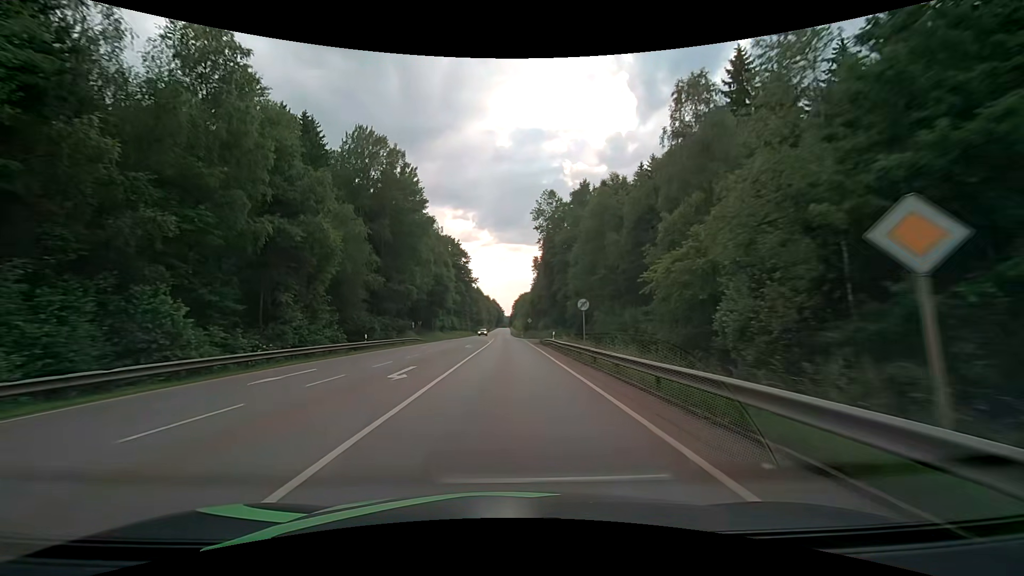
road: secondary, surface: asphalt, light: Day
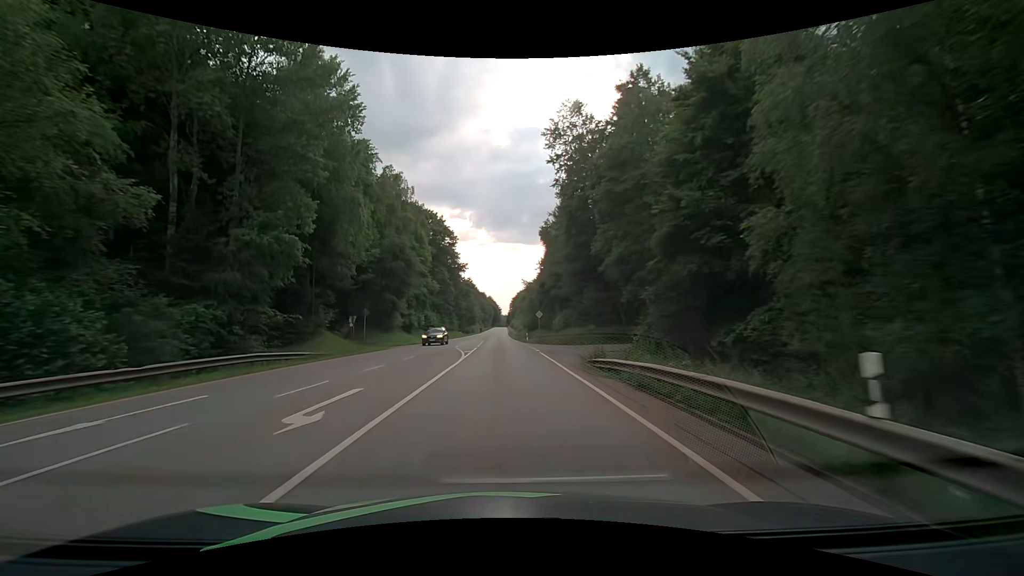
(0.0, +32.2) m; 0°
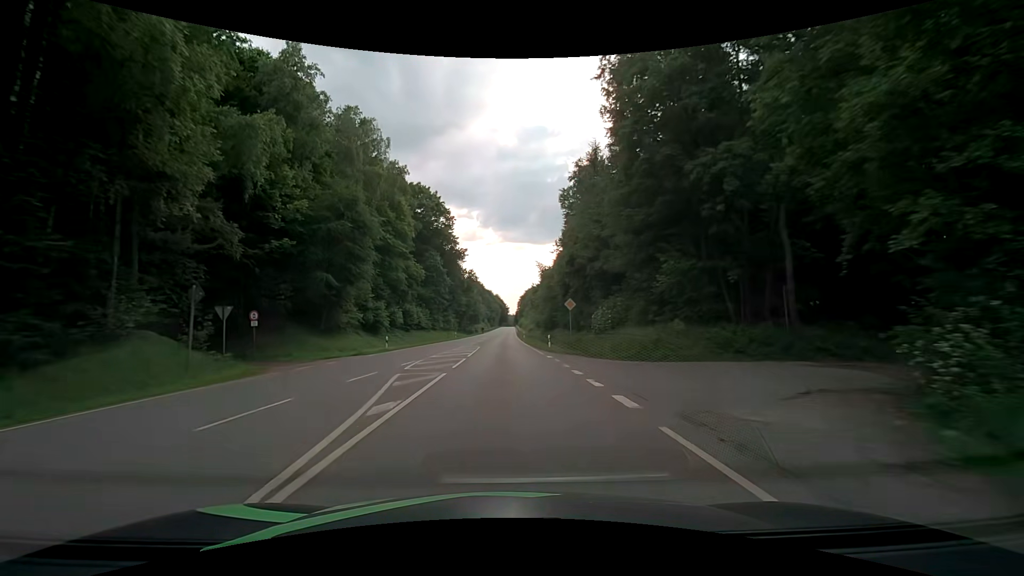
(-0.2, +21.4) m; -1°
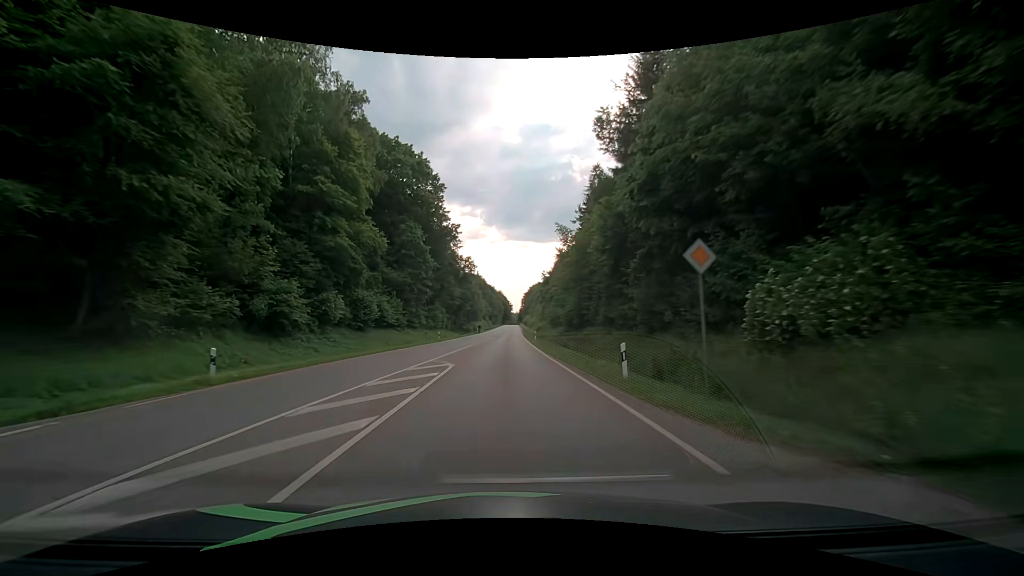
(0.0, +21.5) m; 0°
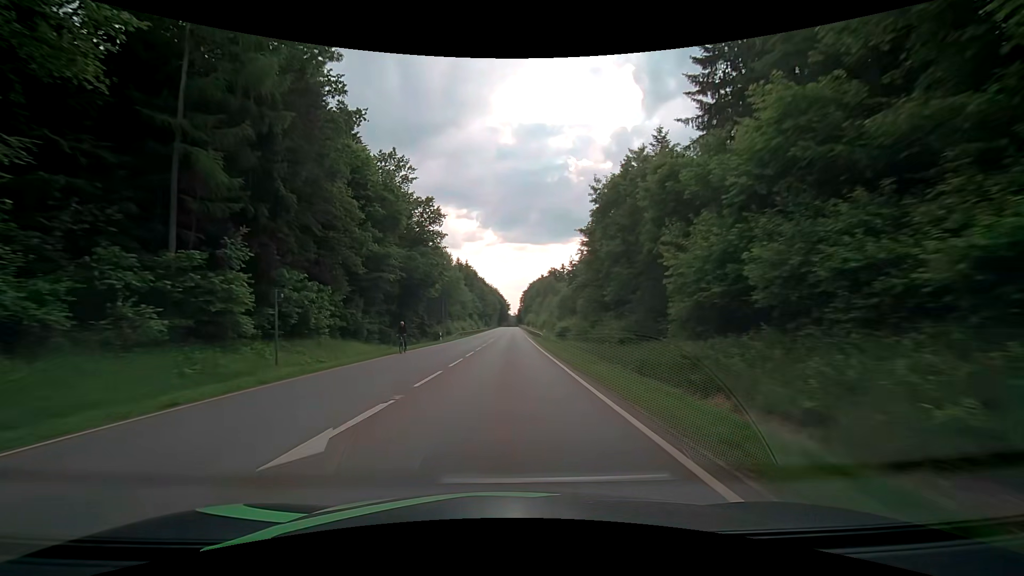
(+0.4, +53.8) m; +1°
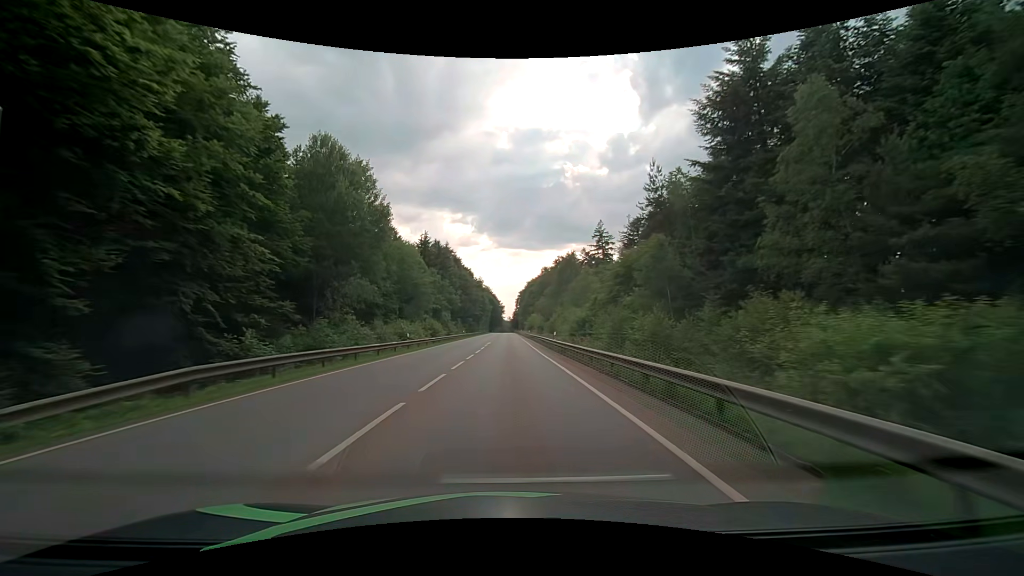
(+0.4, +54.7) m; +1°
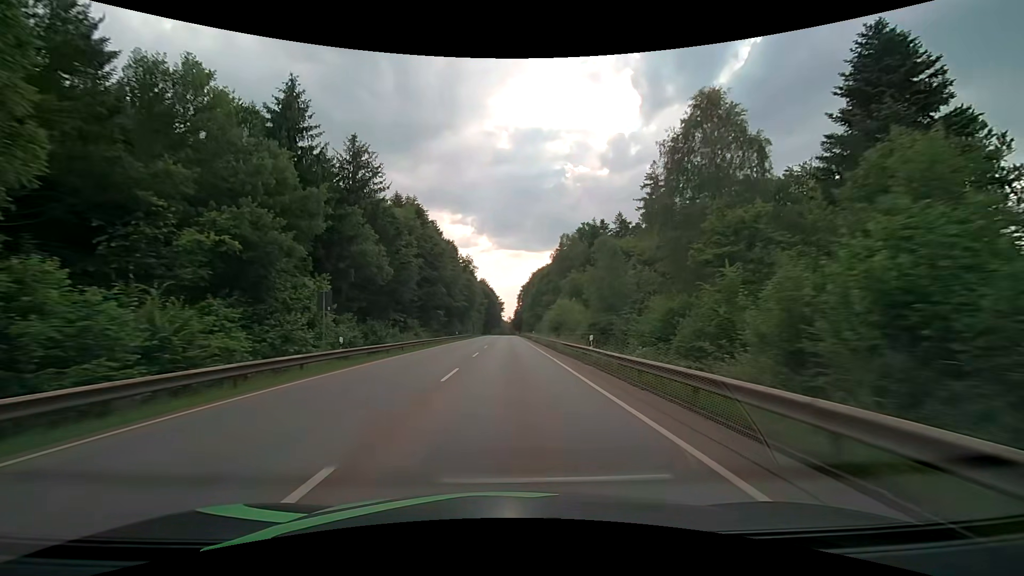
(-0.2, +58.8) m; 0°
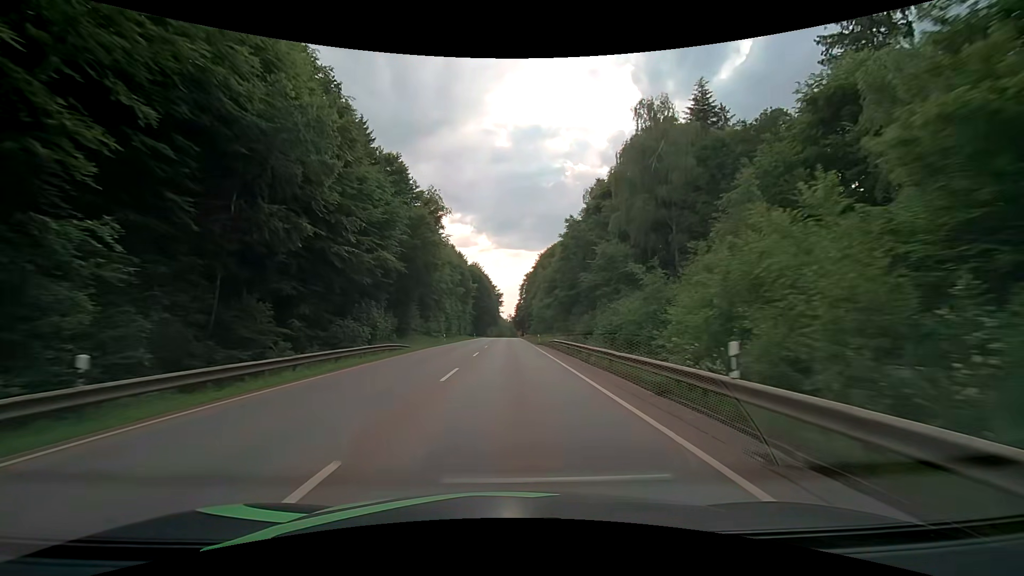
(+0.2, +60.8) m; 0°
(0, +10) (0, +20) (0, +30) (0, +40) (0, +50) (0, +60) (0, +70) (0, +80) (0, +90) (0, +100) m
